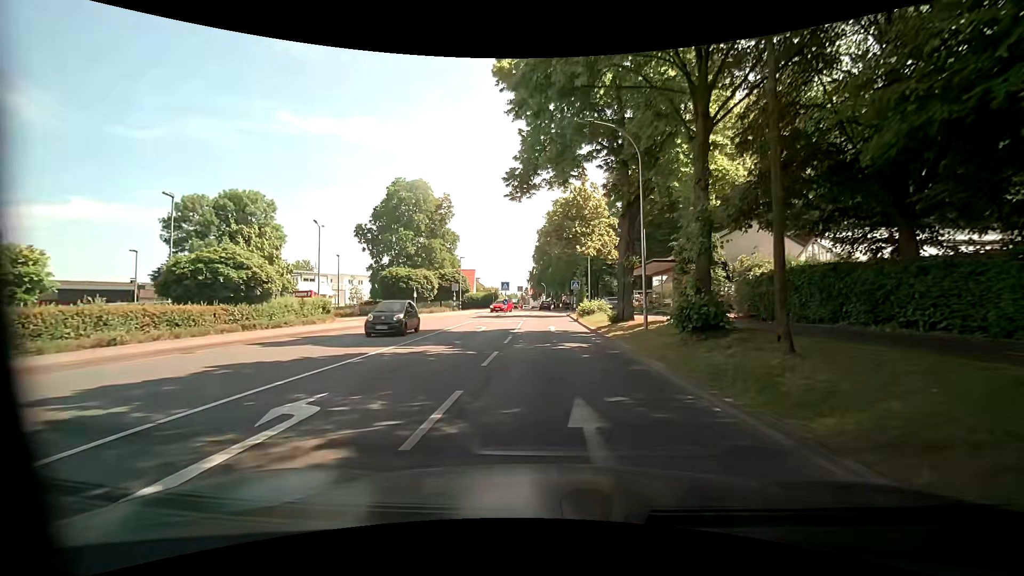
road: residential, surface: asphalt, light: Day
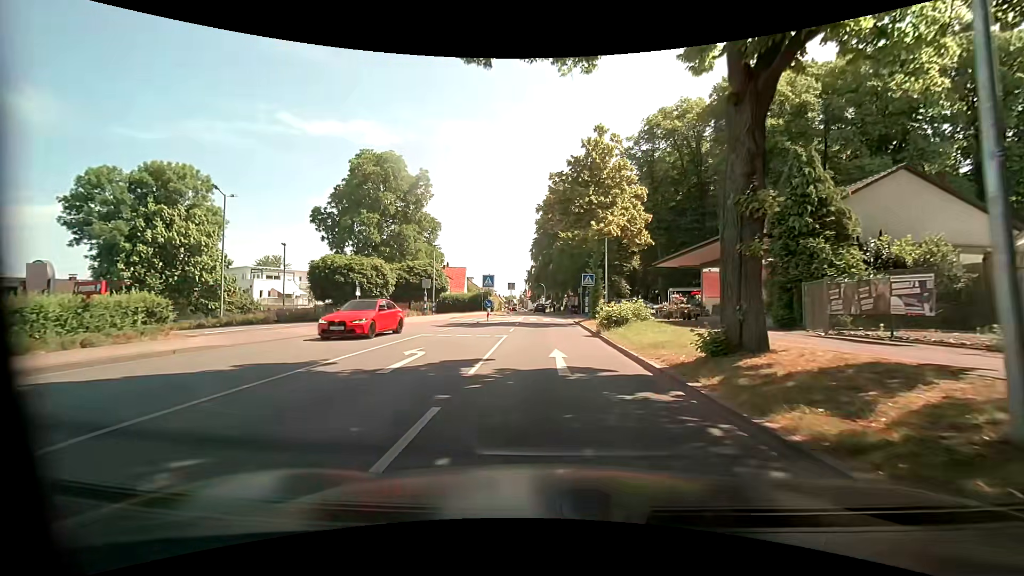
(+0.1, +13.4) m; +1°
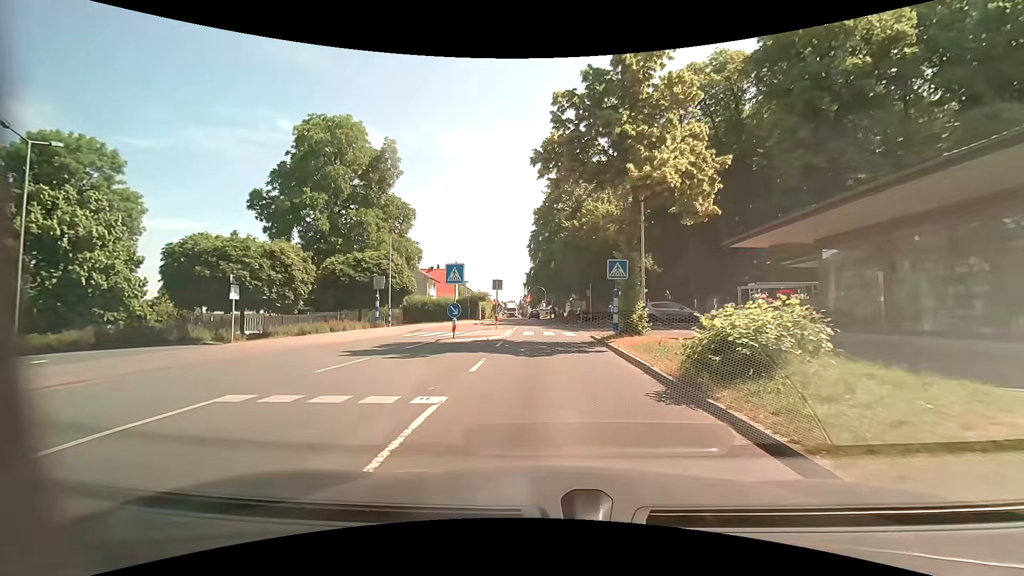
(-0.1, +12.3) m; -1°
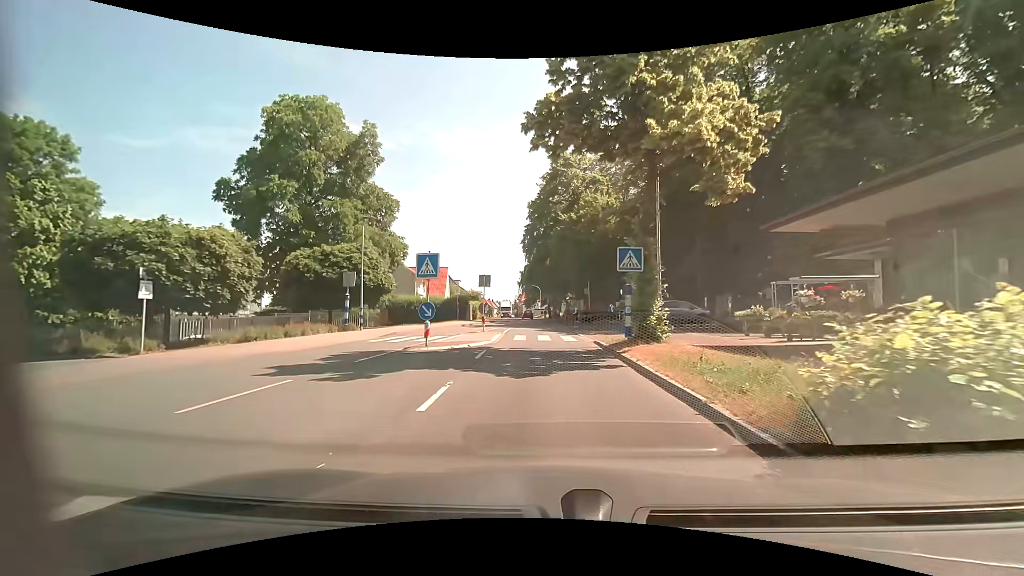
(+0.1, +3.8) m; +1°
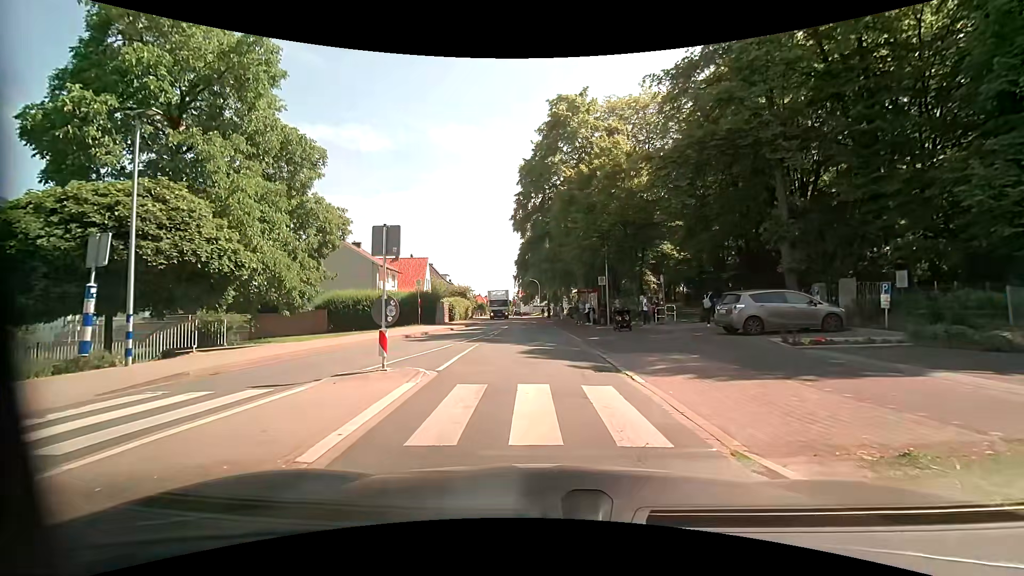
(+0.1, +14.5) m; 0°
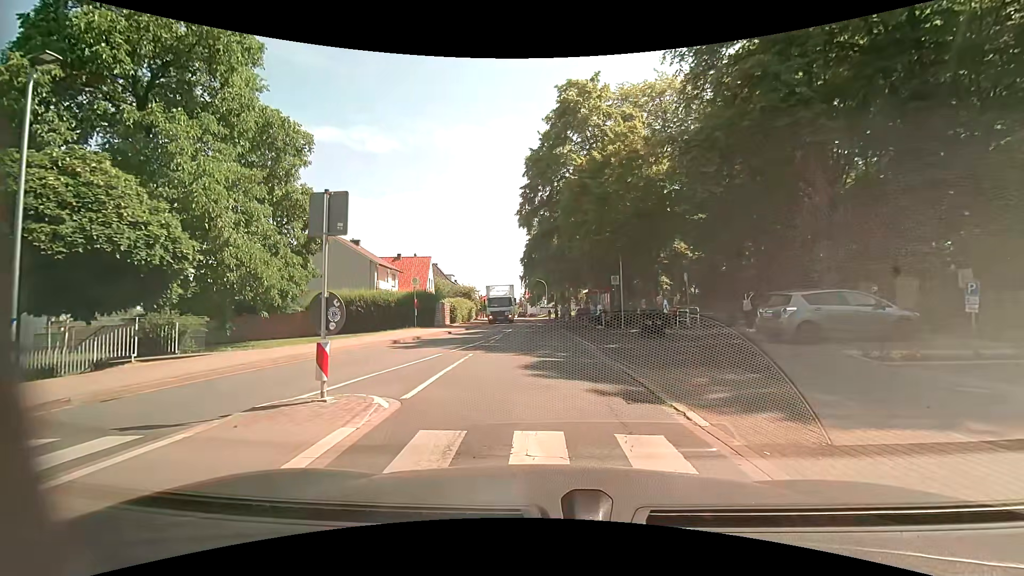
(0.0, +3.0) m; 0°
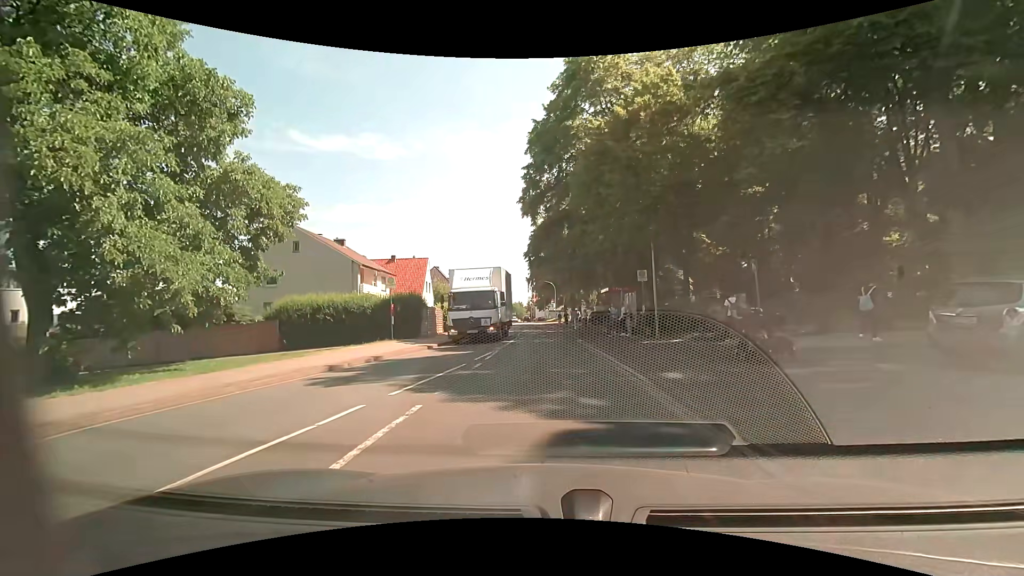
(-0.1, +7.0) m; -2°
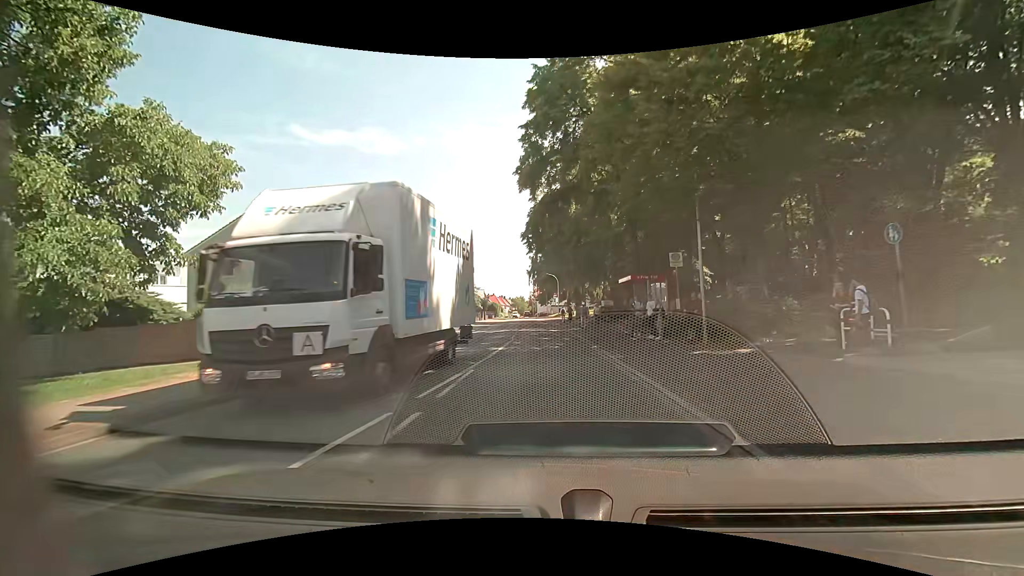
(0.0, +6.6) m; -1°
(0, +10) (0, +20) (0, +30) (0, +40) (0, +50) (0, +60) (0, +70) (0, +80) (-1, +90) (-1, +100) m
